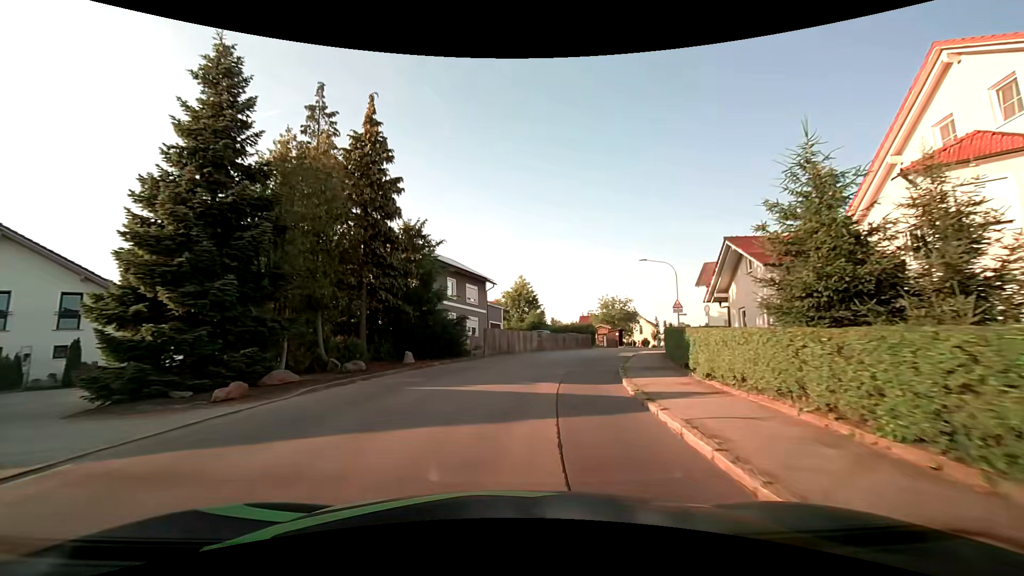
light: Day
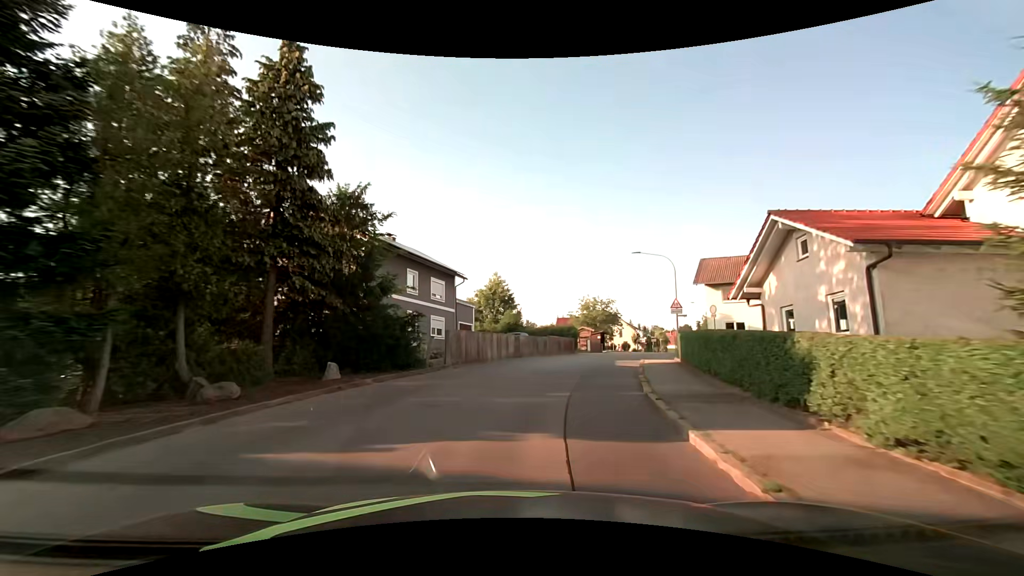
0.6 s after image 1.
(+0.1, +5.9) m; +3°
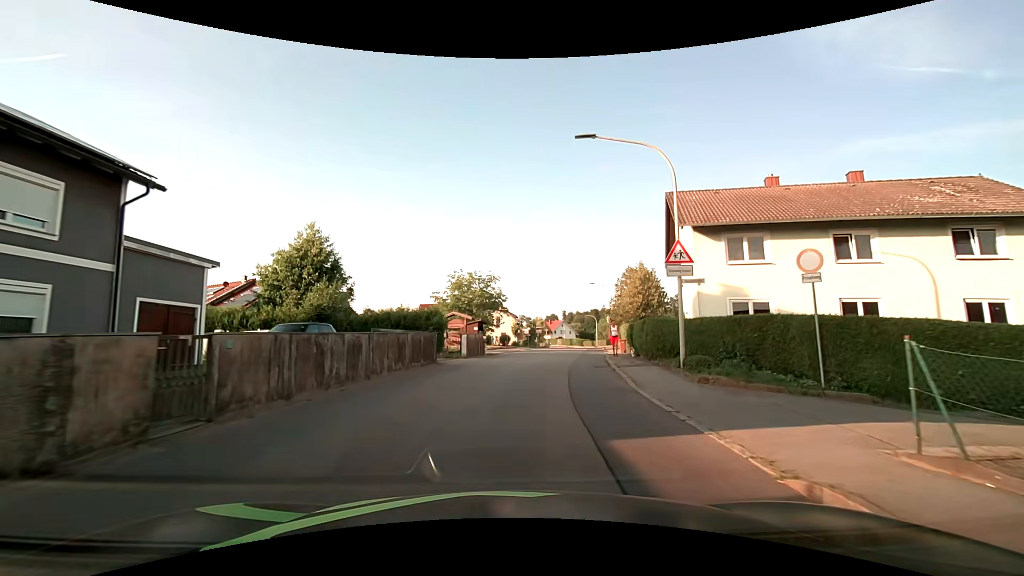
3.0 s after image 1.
(+2.7, +21.4) m; +15°
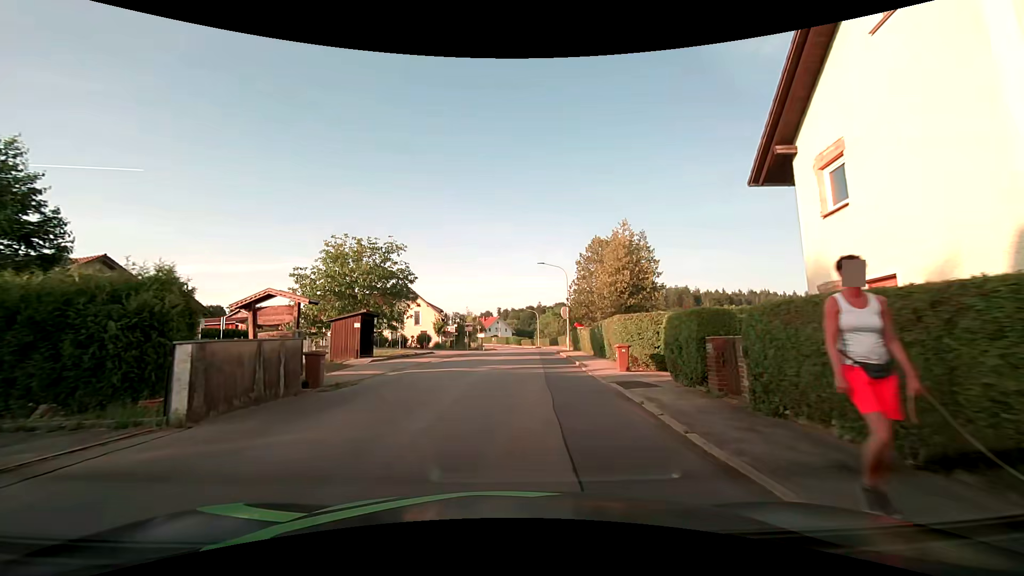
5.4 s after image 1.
(+1.5, +17.5) m; +8°
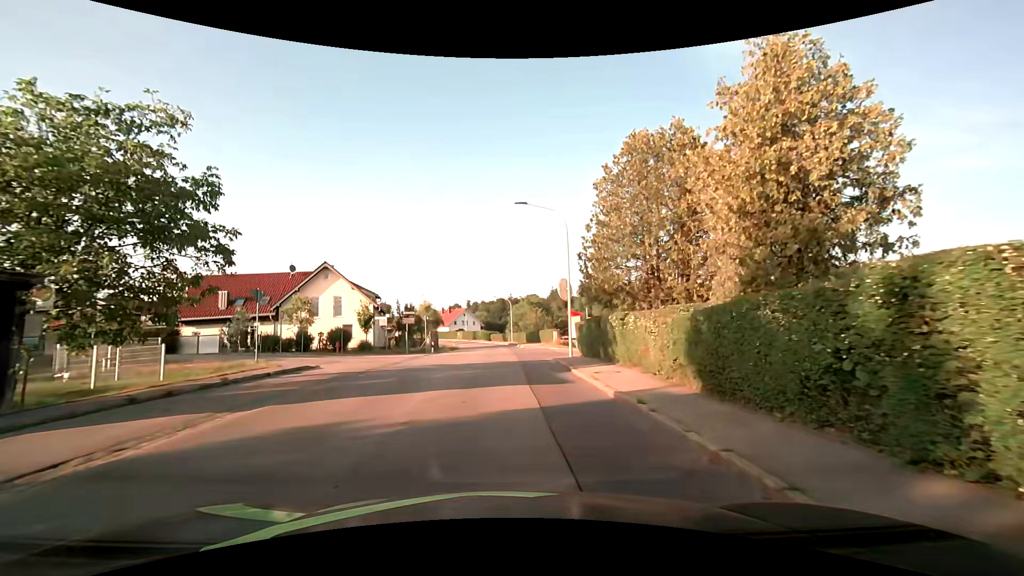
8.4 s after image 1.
(+0.6, +19.5) m; +3°
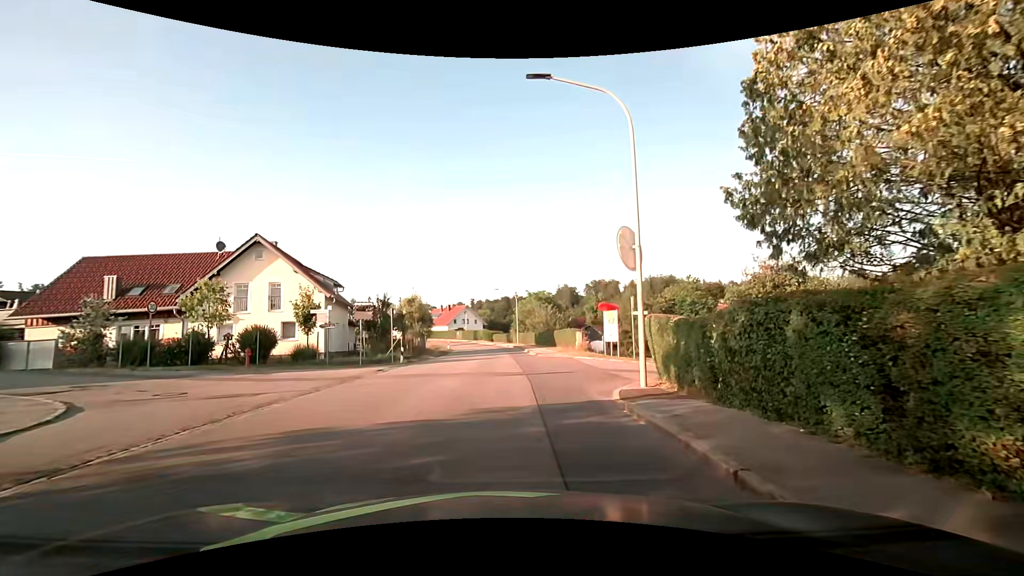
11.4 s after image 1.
(+0.1, +12.9) m; +1°
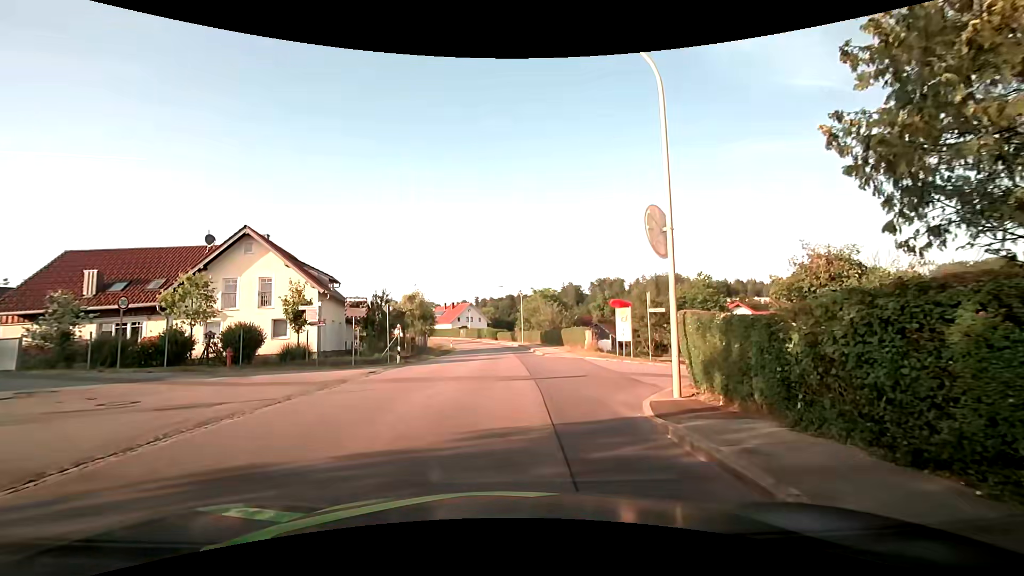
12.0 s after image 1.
(0.0, +2.0) m; -1°
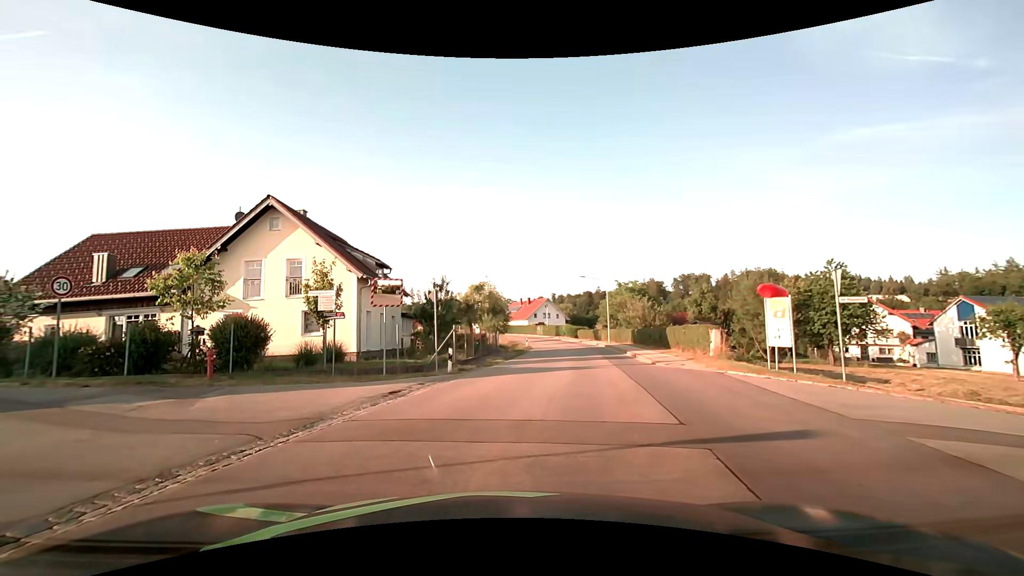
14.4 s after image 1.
(-0.4, +7.8) m; -10°
(-4, +9) (-13, +13) (-22, +18) (-30, +23) (-39, +28) (-48, +32) (-57, +36) (-66, +40) (-75, +45) (-84, +49) m
